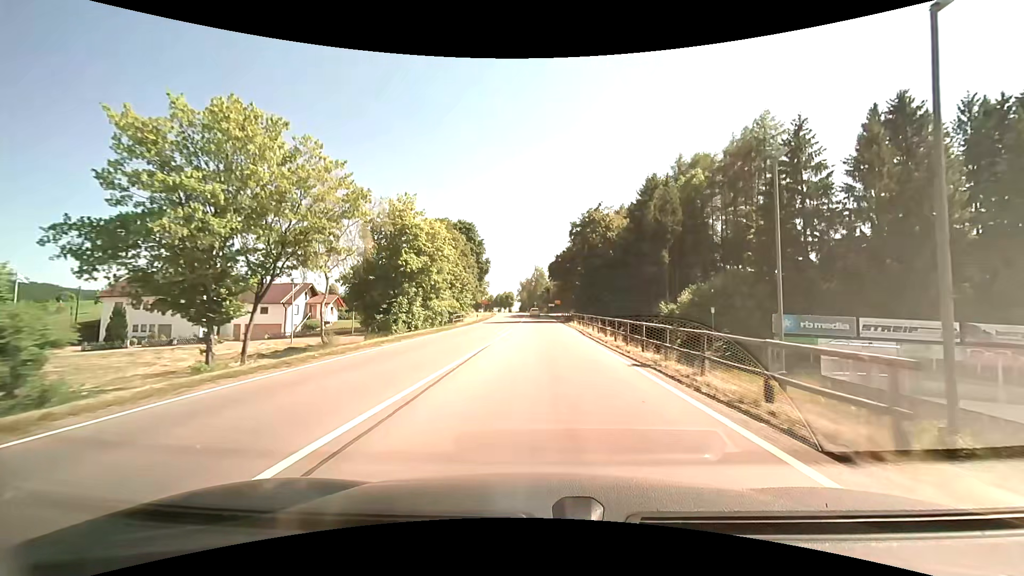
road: primary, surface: asphalt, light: Day
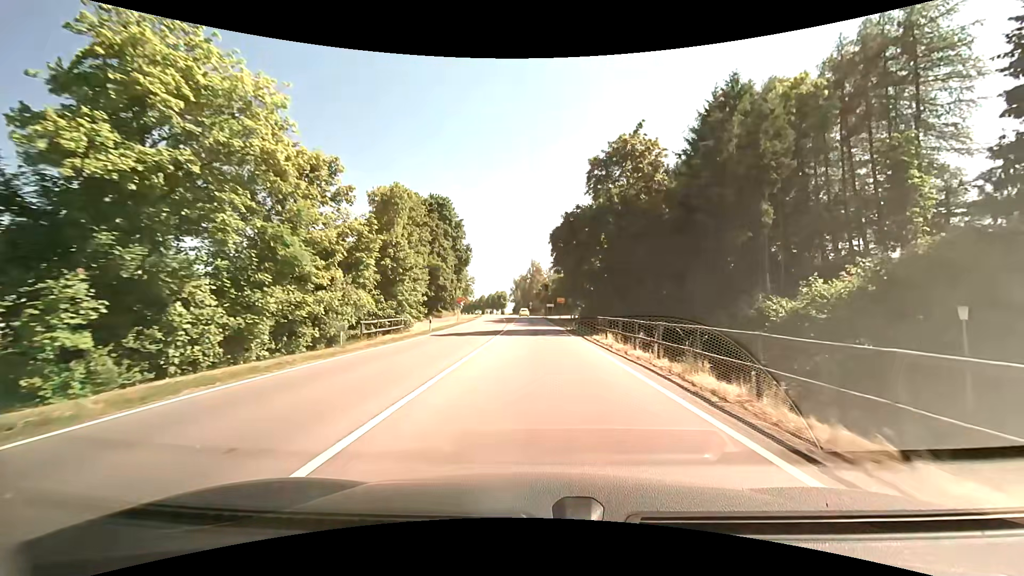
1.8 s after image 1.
(+0.1, +24.2) m; 0°
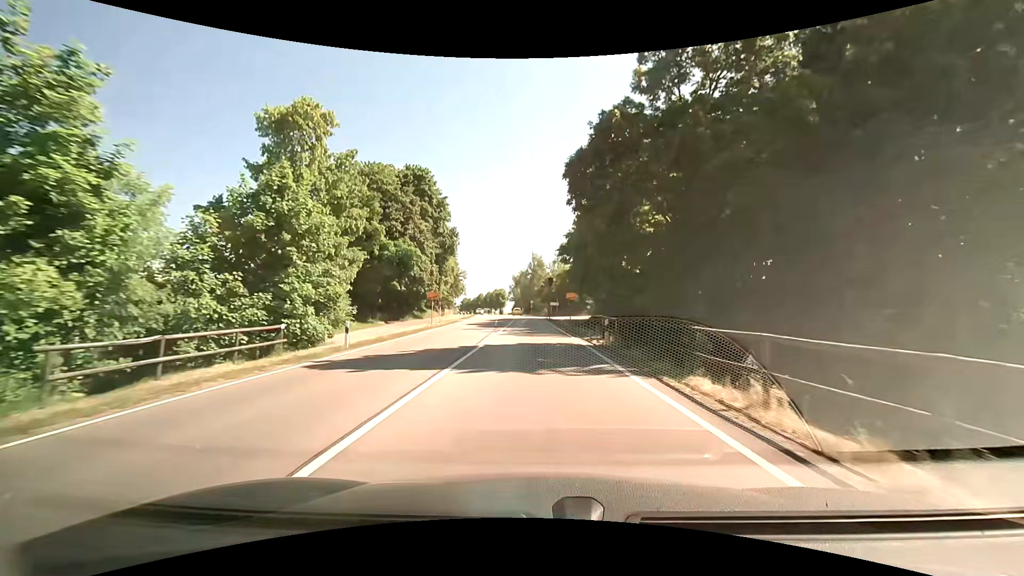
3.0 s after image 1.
(0.0, +15.6) m; 0°
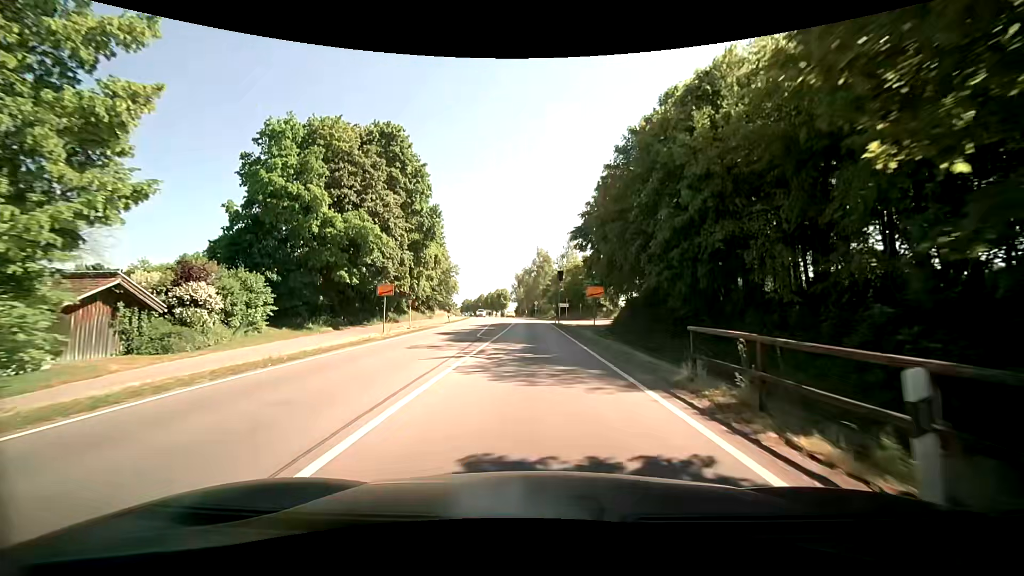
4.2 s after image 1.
(-0.4, +15.1) m; -2°
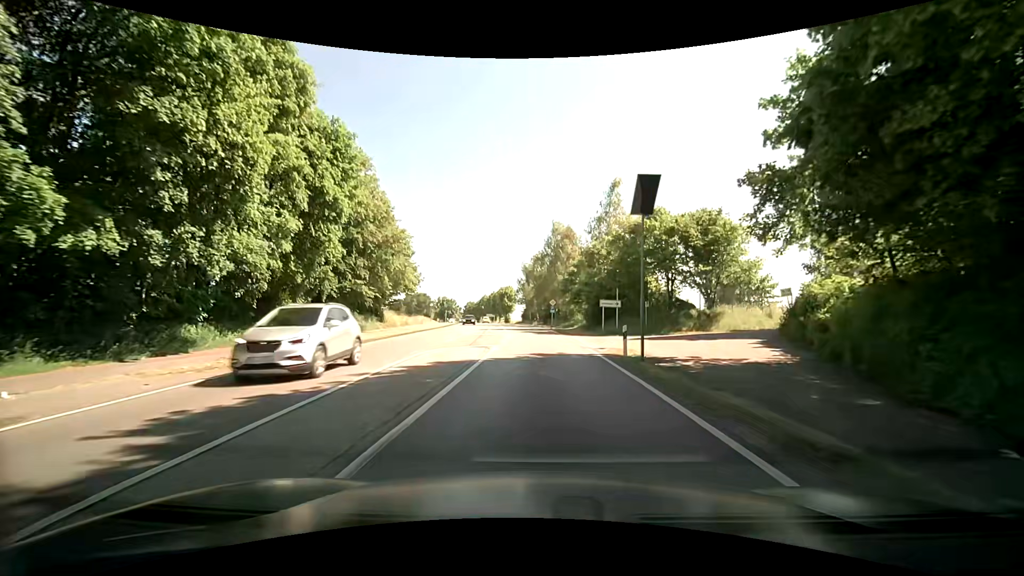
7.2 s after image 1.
(-0.4, +37.5) m; +1°
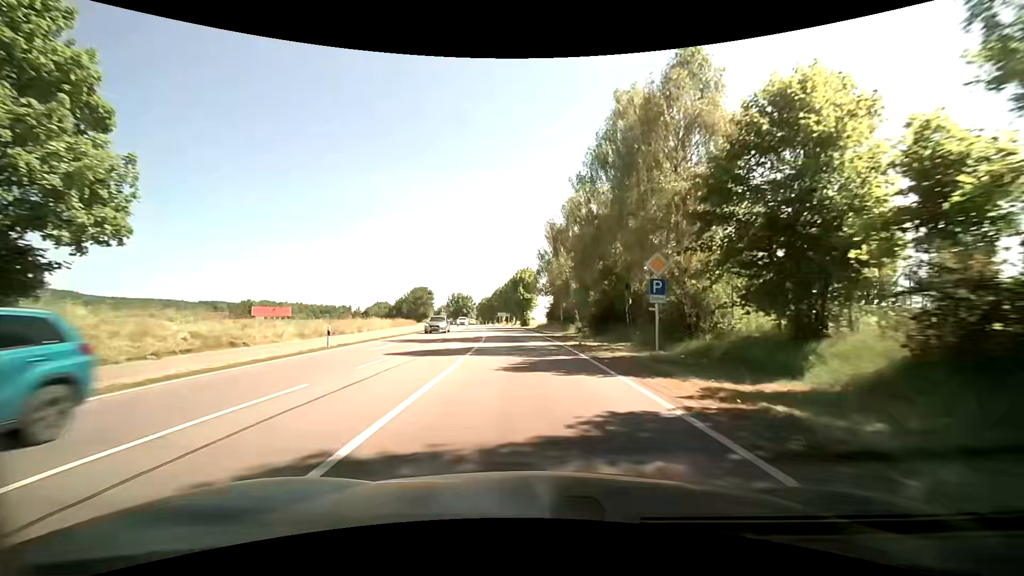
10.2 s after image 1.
(-0.5, +44.6) m; -2°
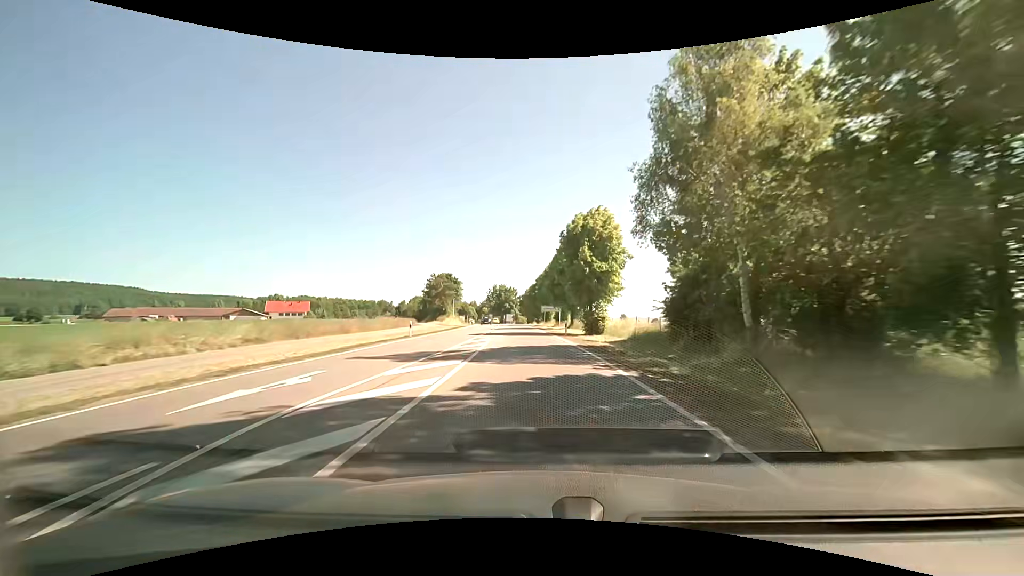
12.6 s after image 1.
(-3.0, +41.3) m; -7°
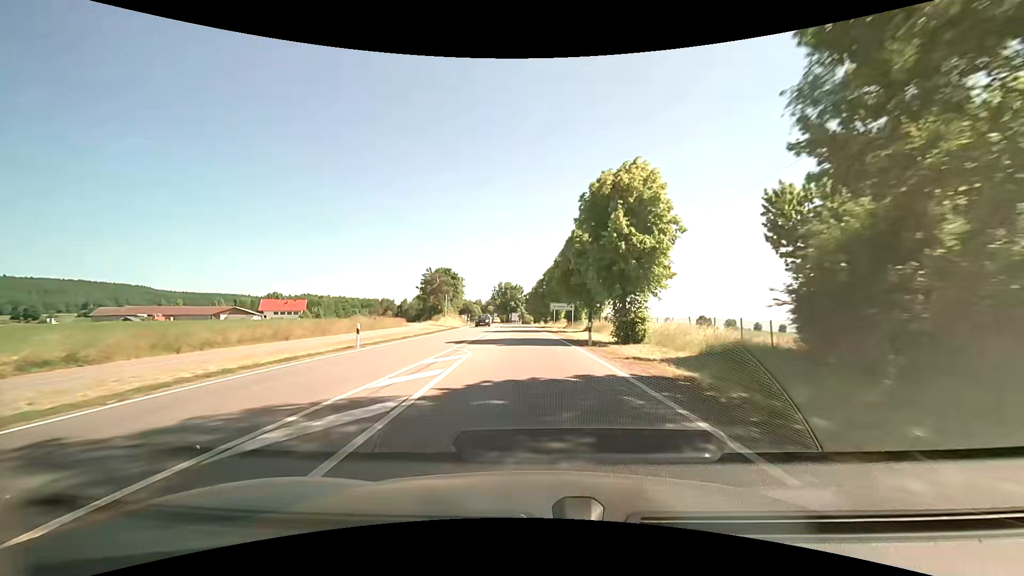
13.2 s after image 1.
(0.0, +11.1) m; 0°
(0, +10) (0, +20) (-1, +30) (-1, +40) (-2, +50) (-3, +60) (-4, +70) (-4, +80) (-5, +90) (-7, +100) m
